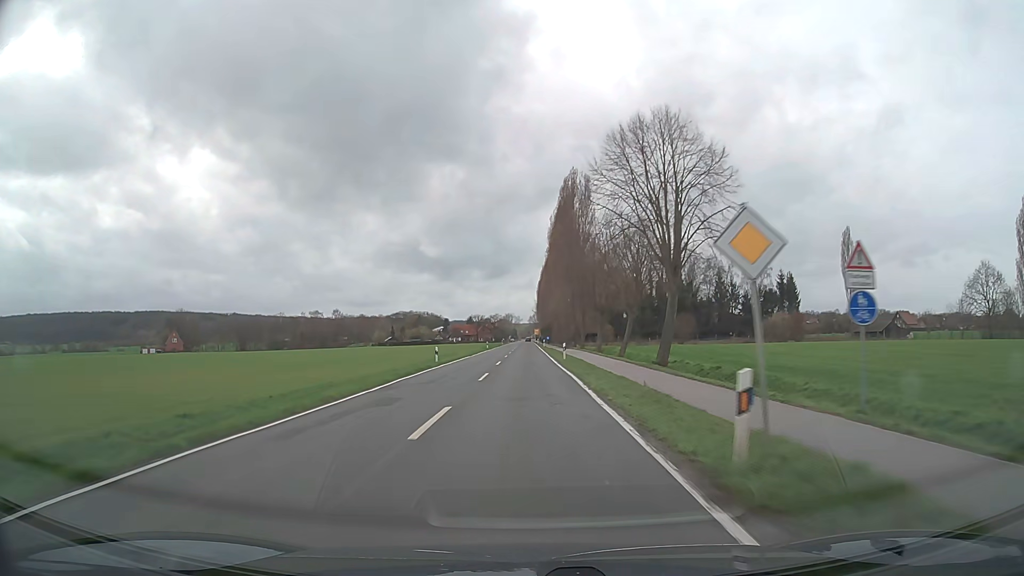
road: secondary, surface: asphalt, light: Day
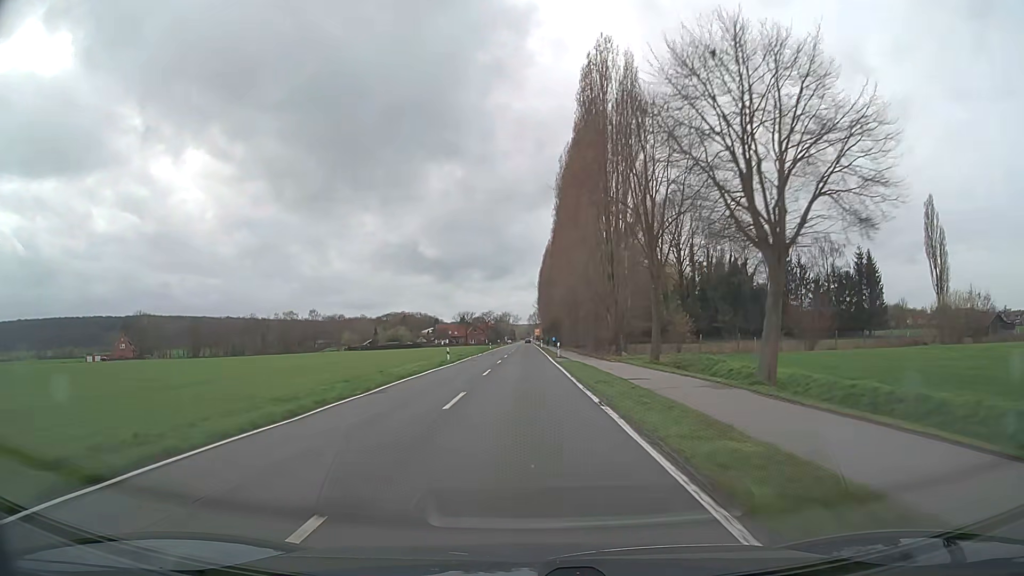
(-0.1, +43.9) m; 0°
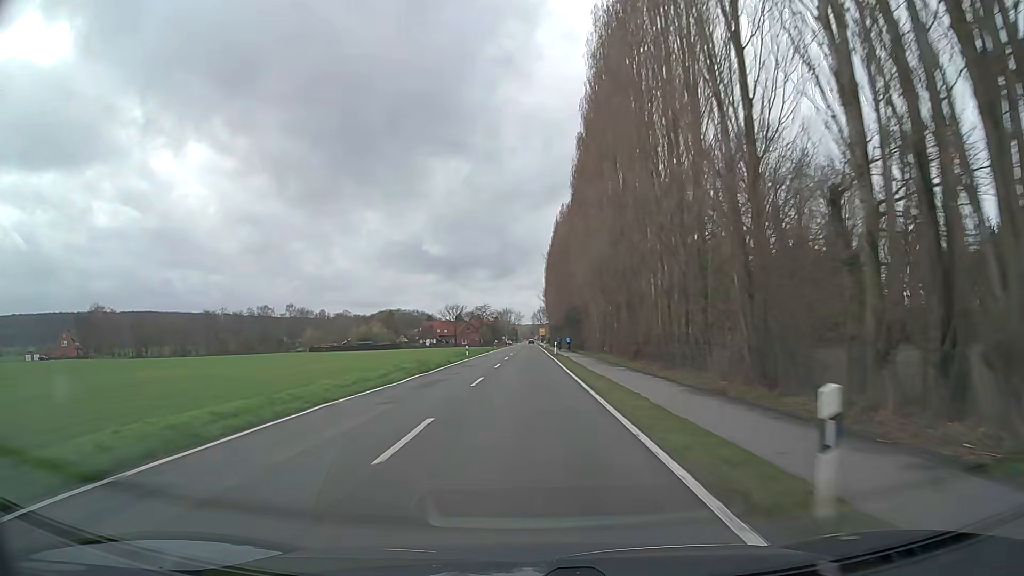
(0.0, +41.6) m; 0°
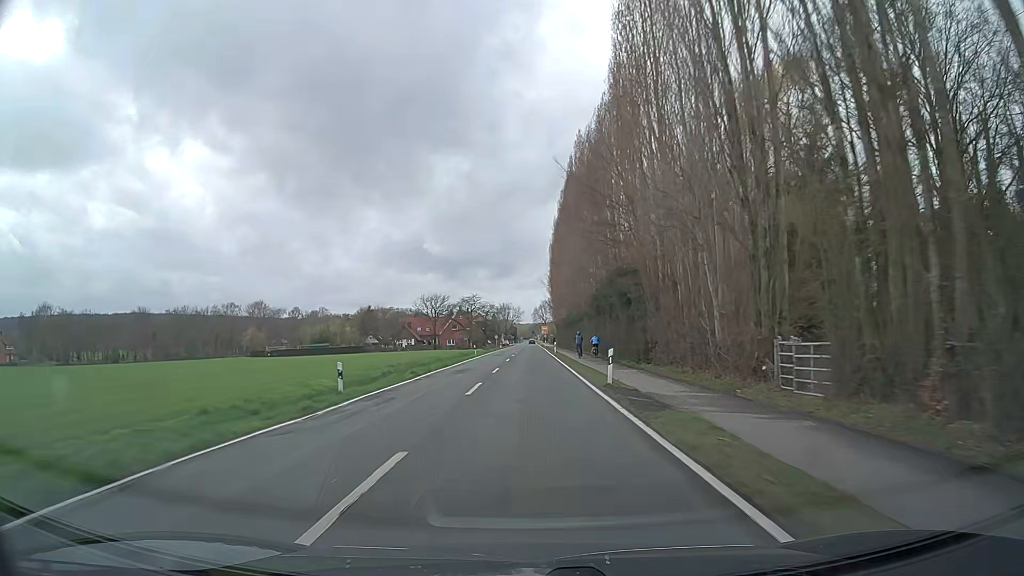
(-0.1, +39.2) m; 0°
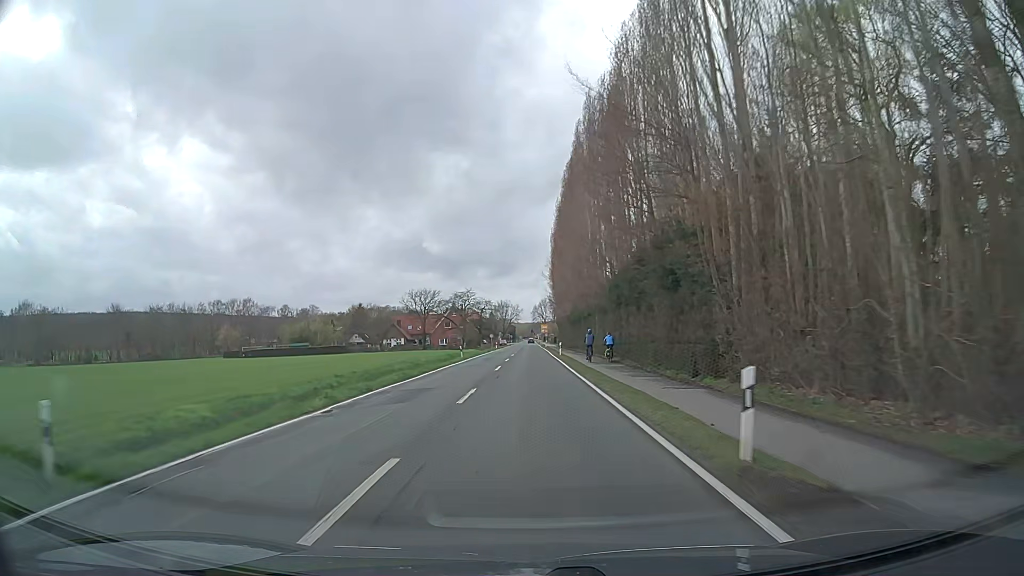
(0.0, +12.4) m; 0°
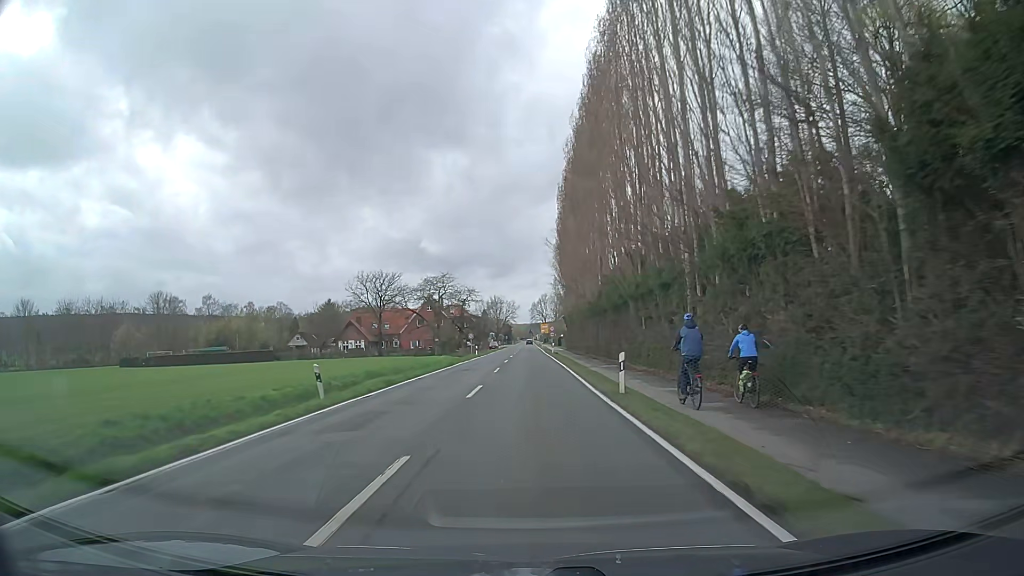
(+0.1, +35.2) m; 0°
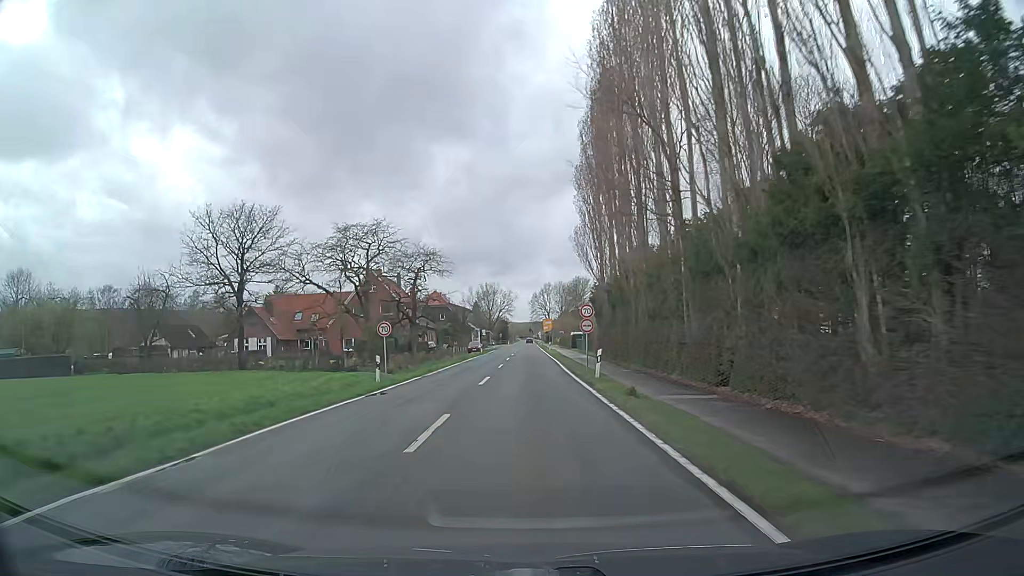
(0.0, +43.7) m; 0°
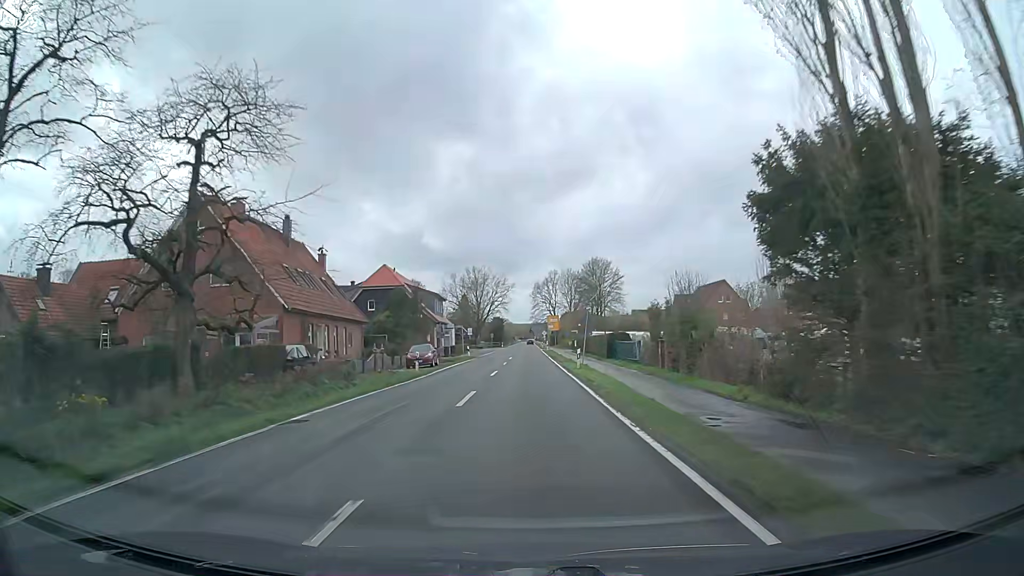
(-0.2, +42.0) m; 0°
(0, +10) (0, +20) (0, +30) (0, +40) (0, +50) (0, +60) (0, +70) (0, +80) (0, +90) (0, +100) m
